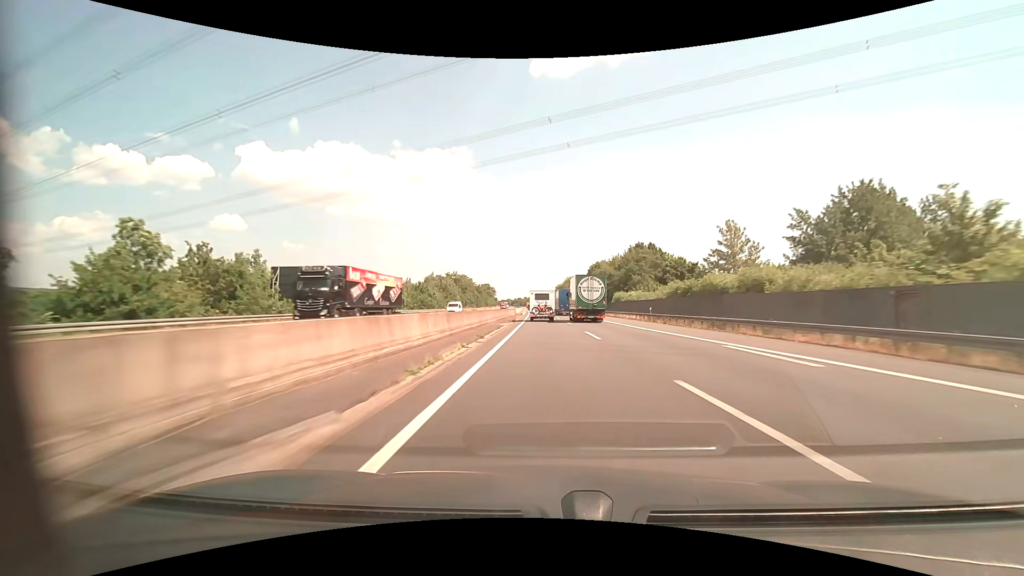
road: motorway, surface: asphalt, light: Day
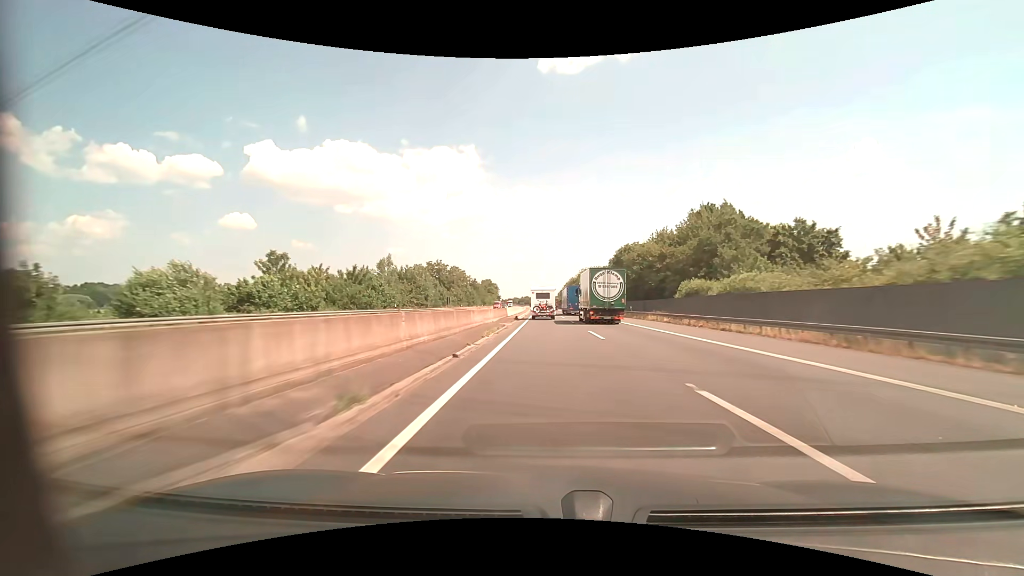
(-0.3, +36.7) m; -1°
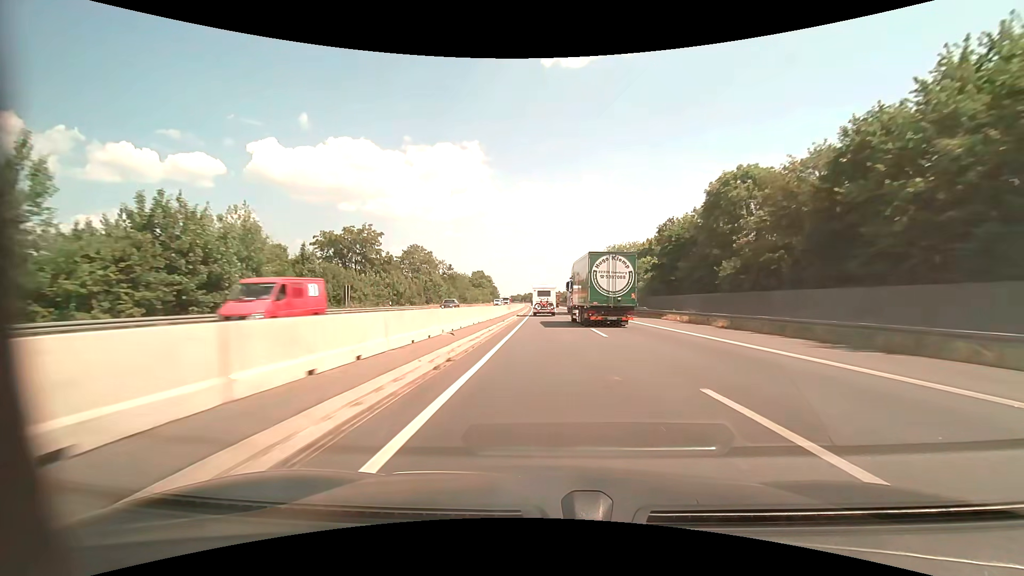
(-0.2, +54.5) m; -1°
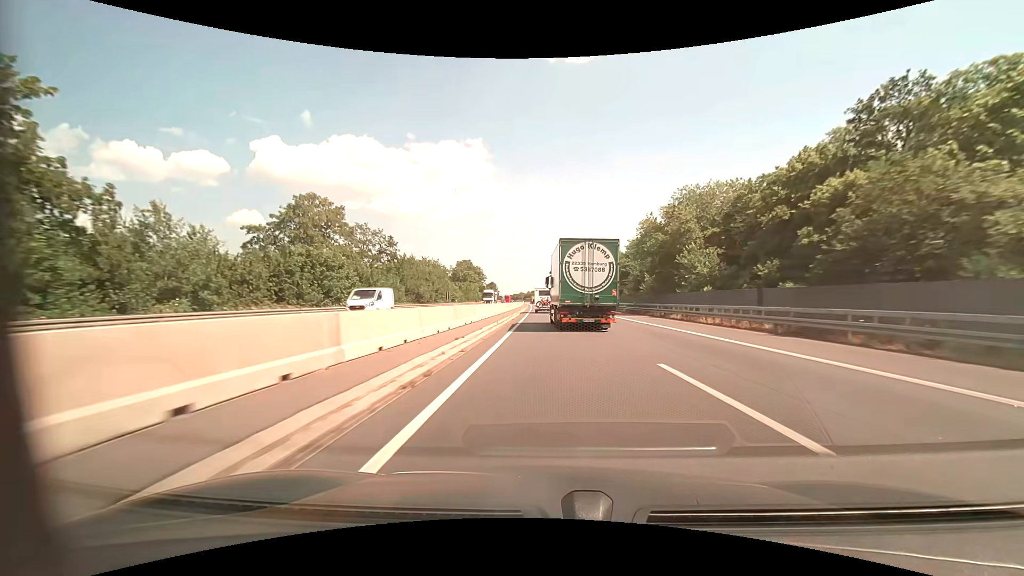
(-0.3, +50.8) m; -1°
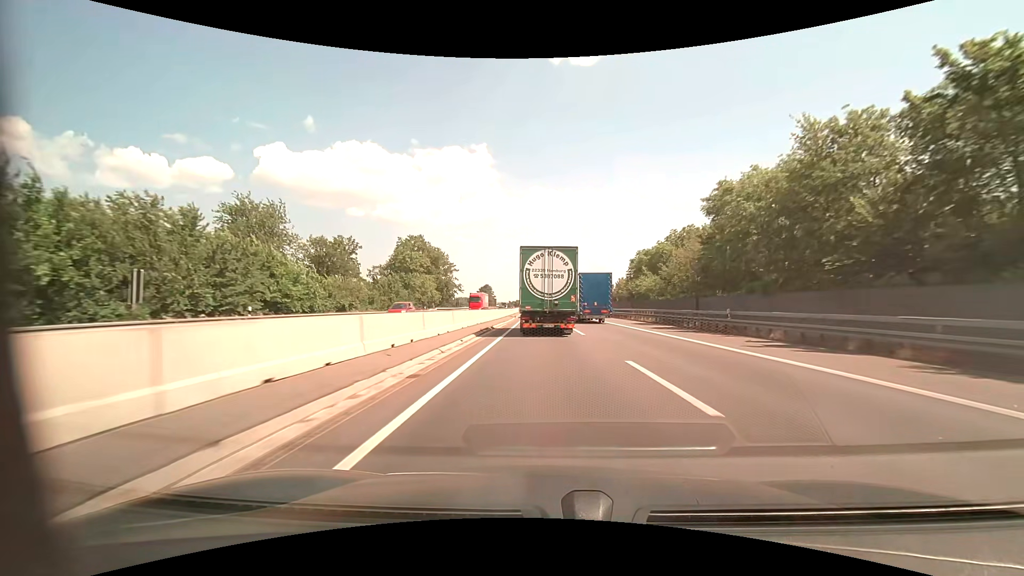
(-0.4, +76.1) m; -1°
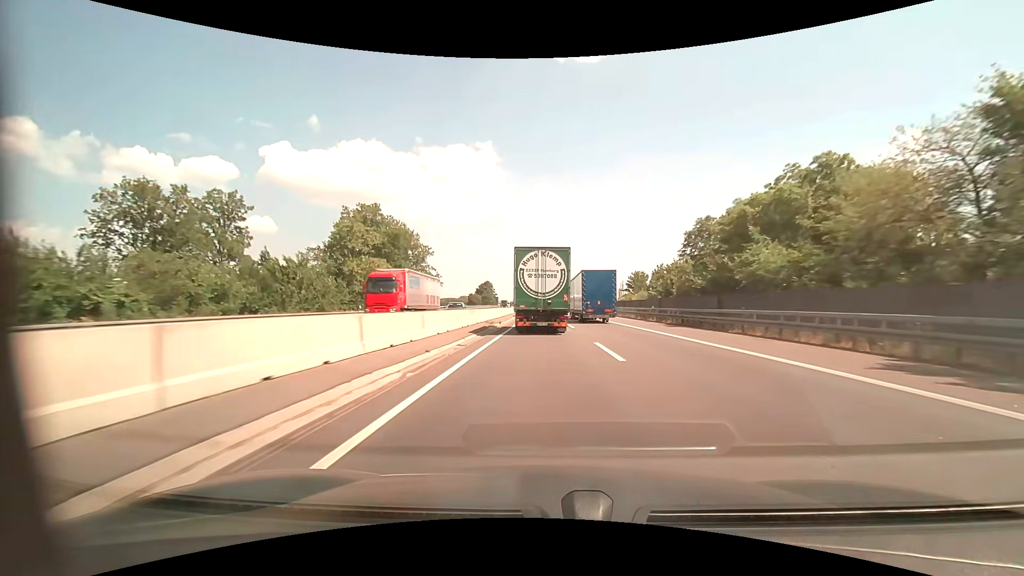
(-0.1, +30.1) m; -1°
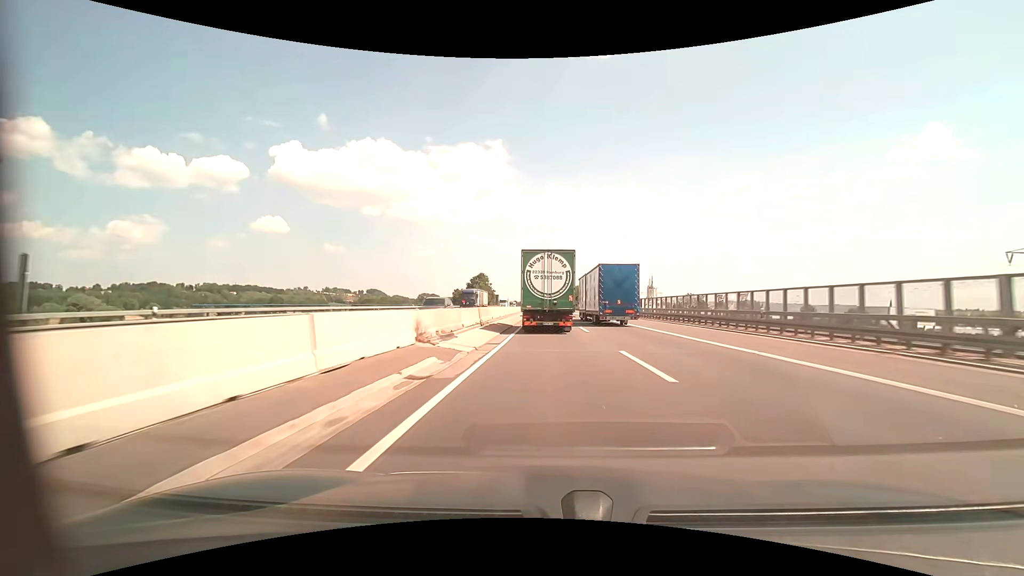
(-1.1, +75.9) m; -1°
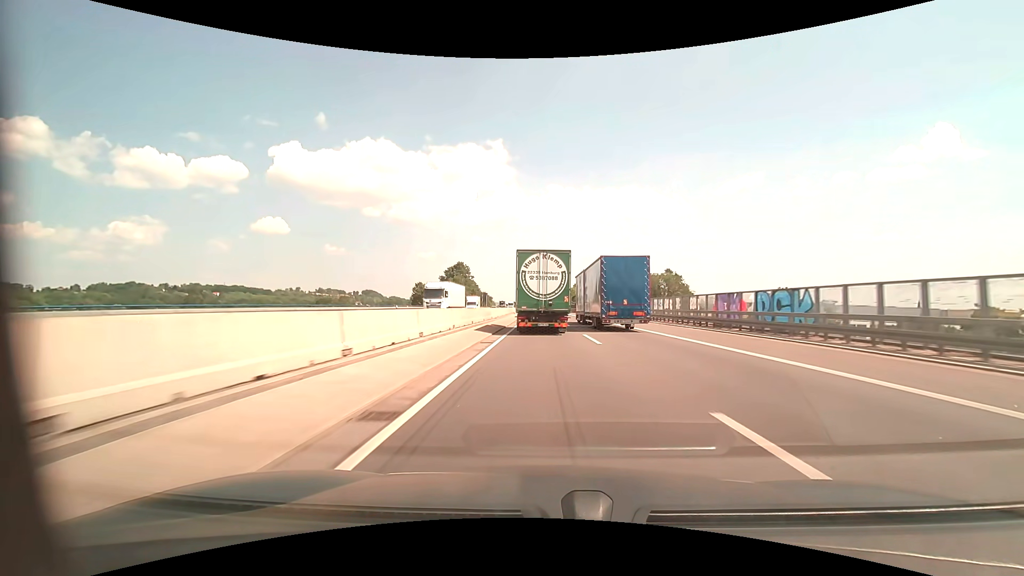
(-0.1, +61.9) m; 0°
(0, +10) (0, +20) (0, +30) (0, +40) (0, +50) (0, +60) (-1, +70) (-1, +80) (-1, +90) (-1, +100) m
